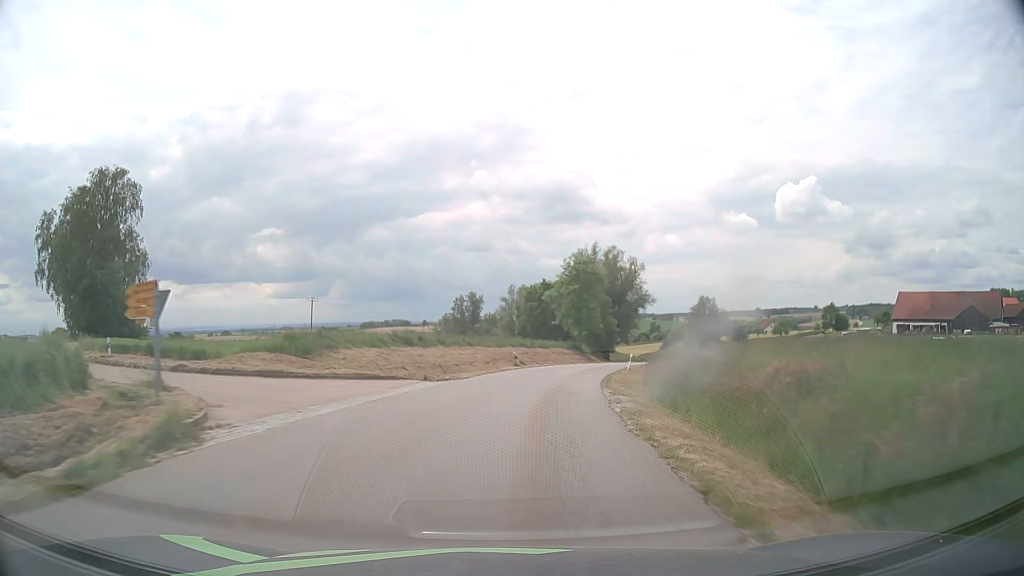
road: tertiary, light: Day
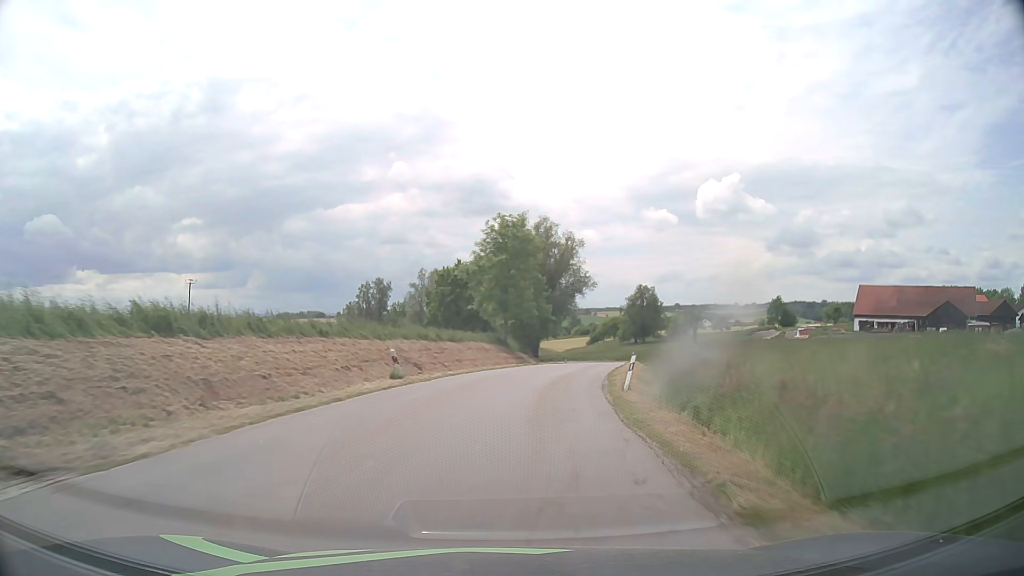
(+1.3, +21.3) m; +7°
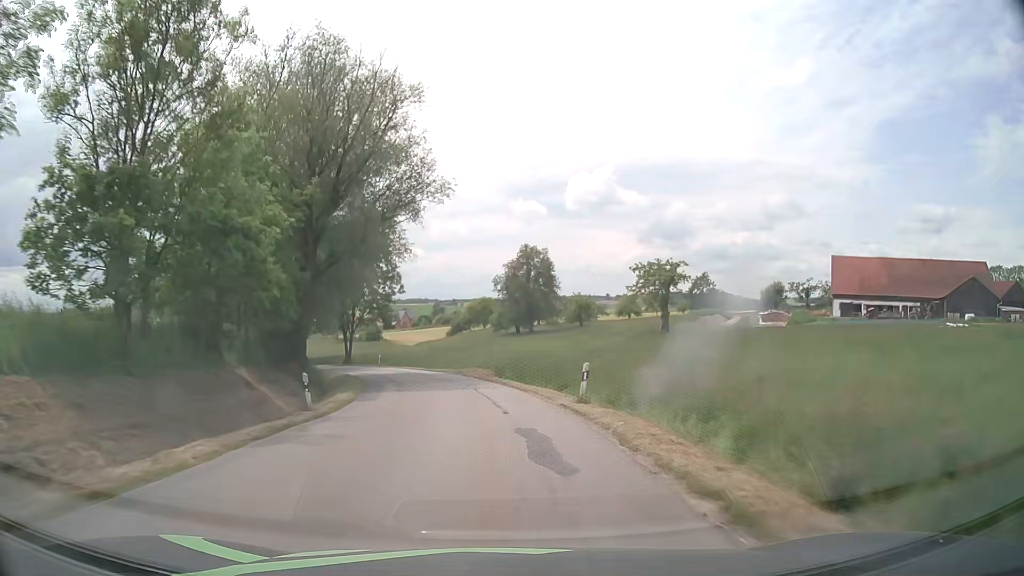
(+8.3, +52.6) m; +13°
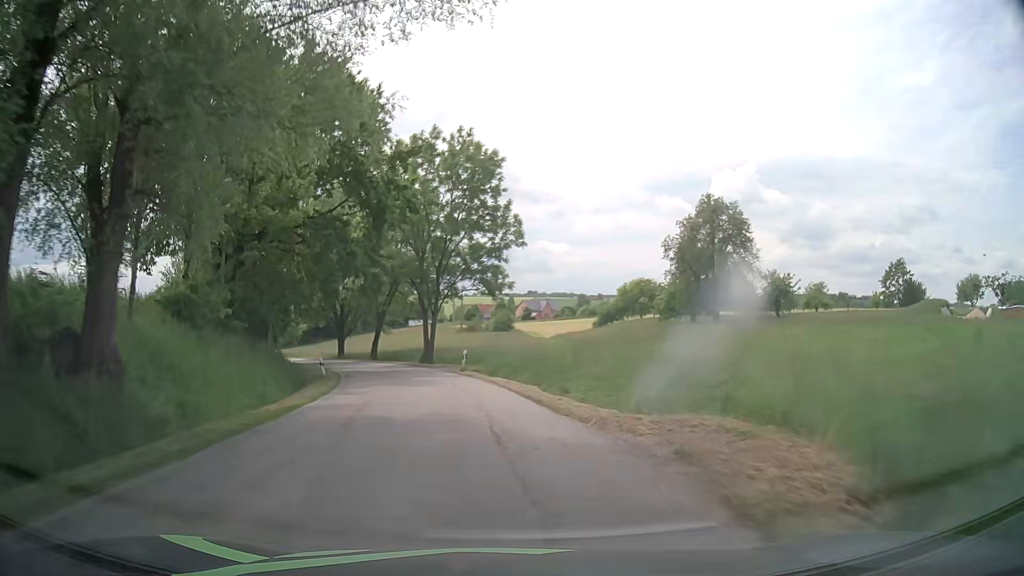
(-2.7, +31.9) m; -11°
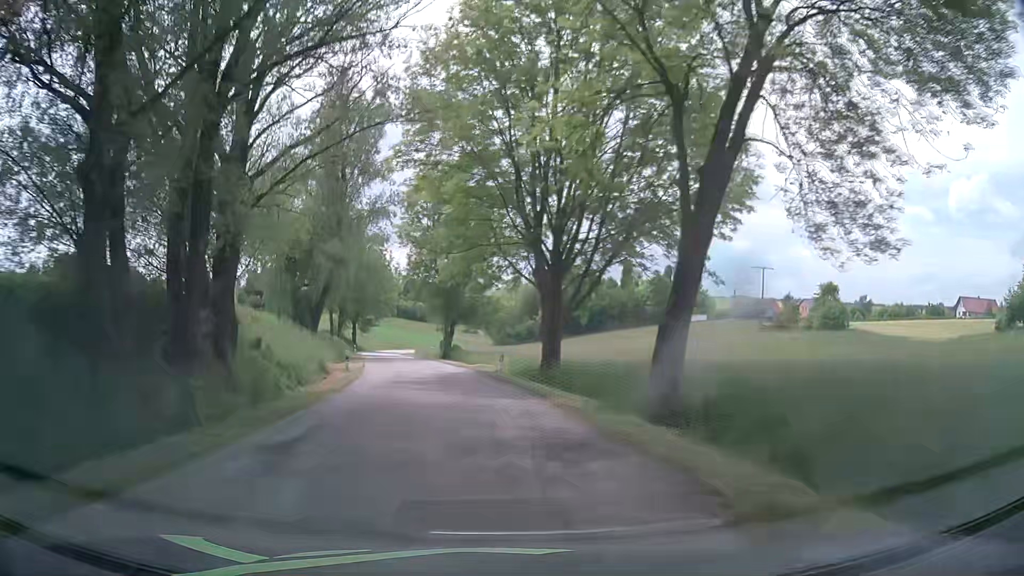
(-11.0, +51.4) m; -22°
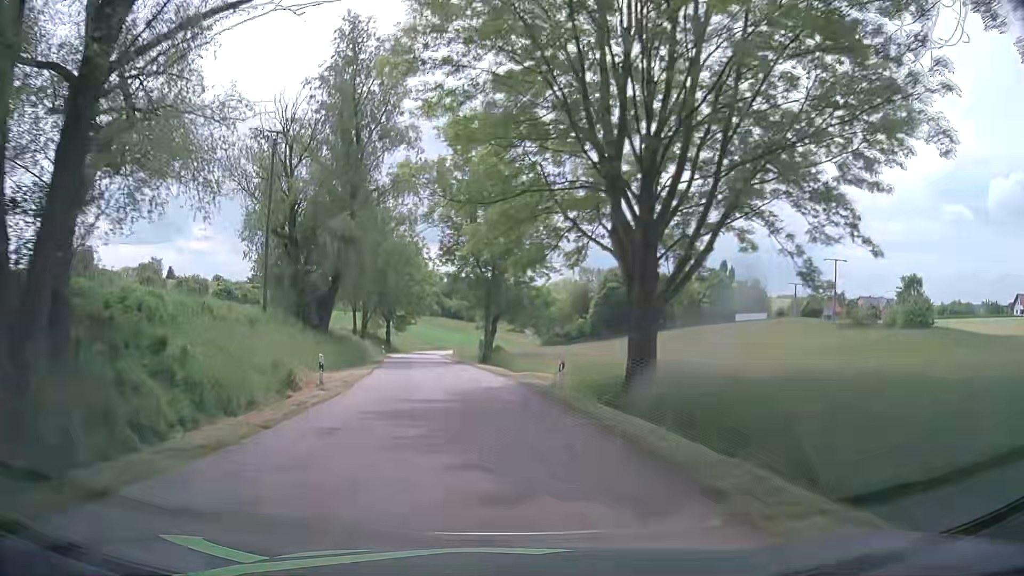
(-0.4, +10.6) m; -4°
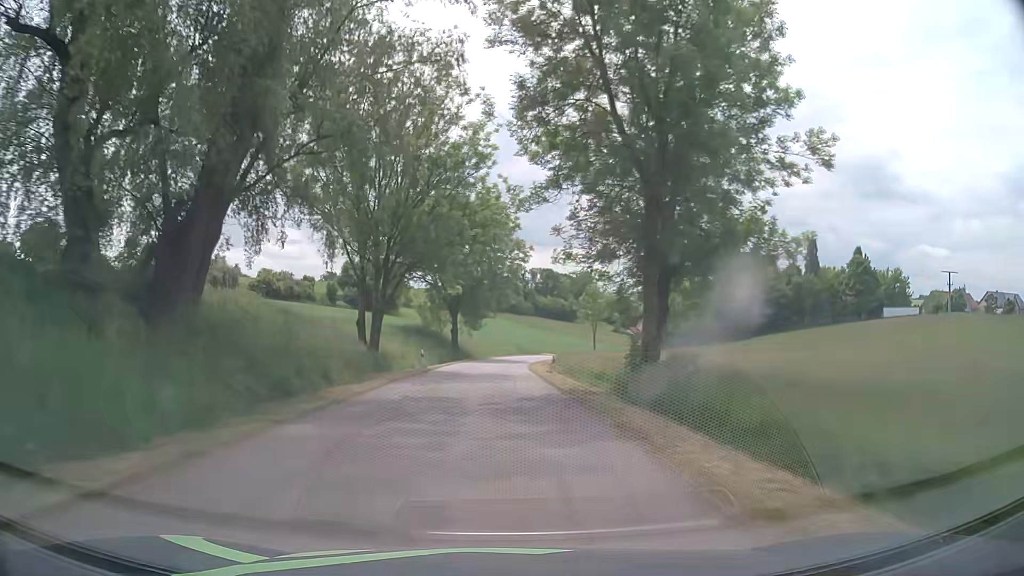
(-2.6, +31.7) m; -8°
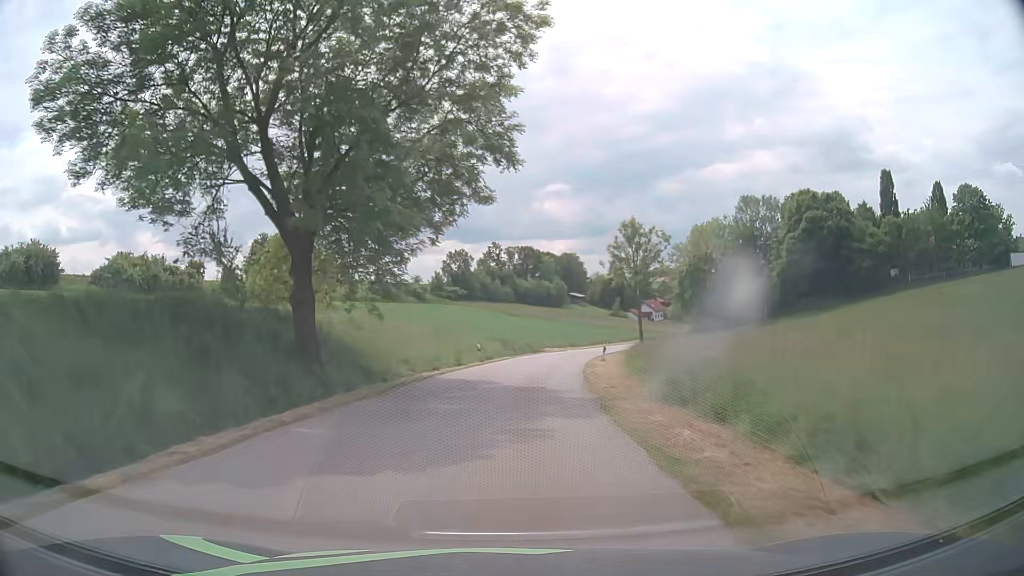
(+0.2, +48.9) m; +1°
(0, +10) (+1, +20) (+2, +30) (+3, +40) (+5, +50) (+8, +59) (+10, +69) (+13, +78) (+17, +88) (+21, +97) m
